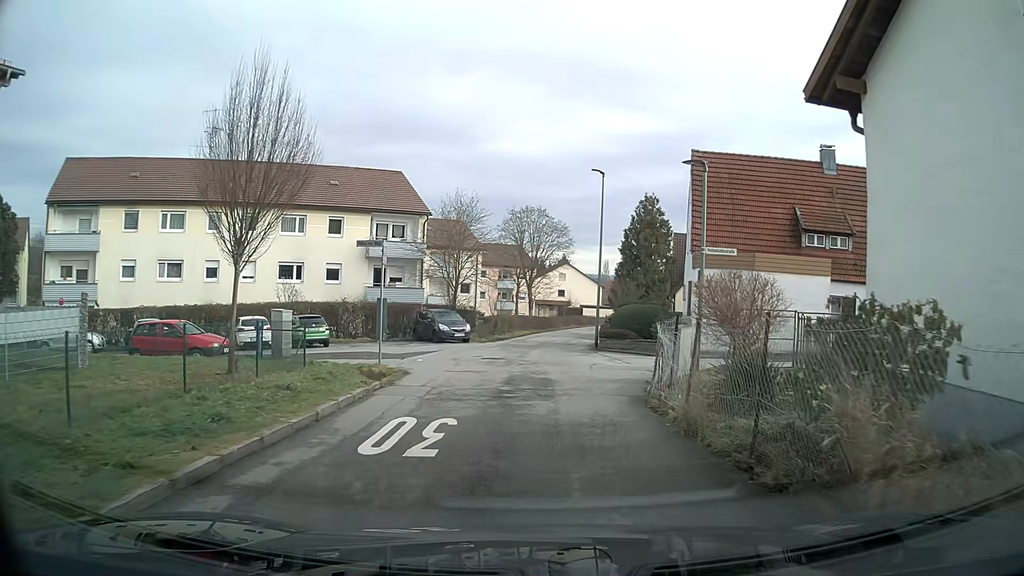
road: residential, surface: asphalt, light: Day
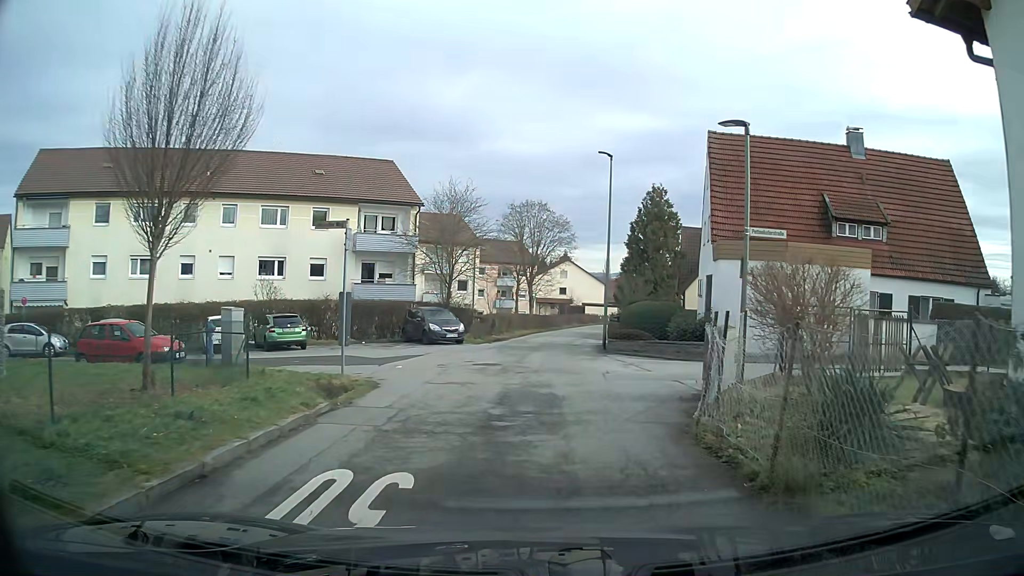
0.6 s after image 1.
(0.0, +3.1) m; 0°
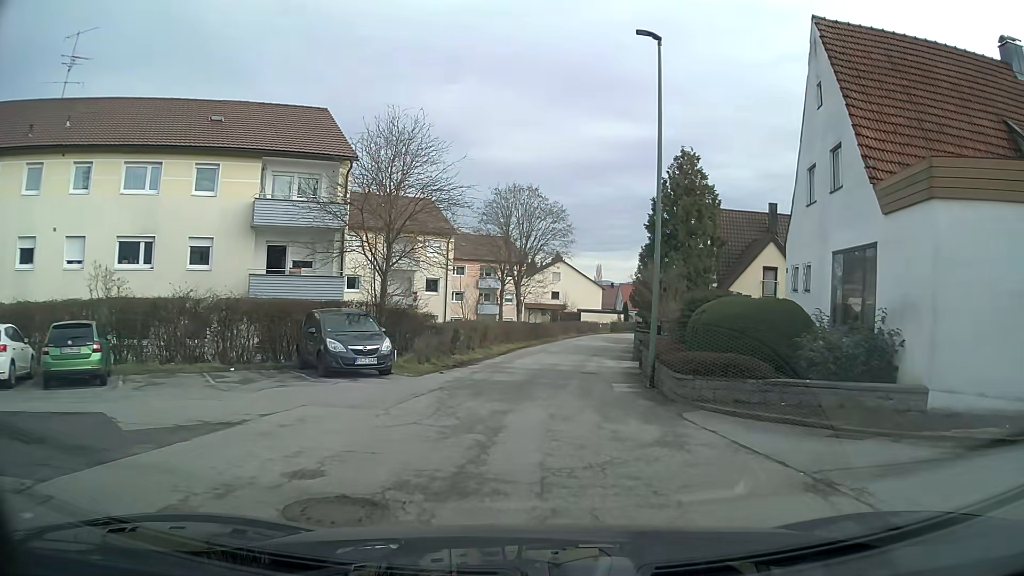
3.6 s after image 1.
(+0.1, +13.3) m; +1°
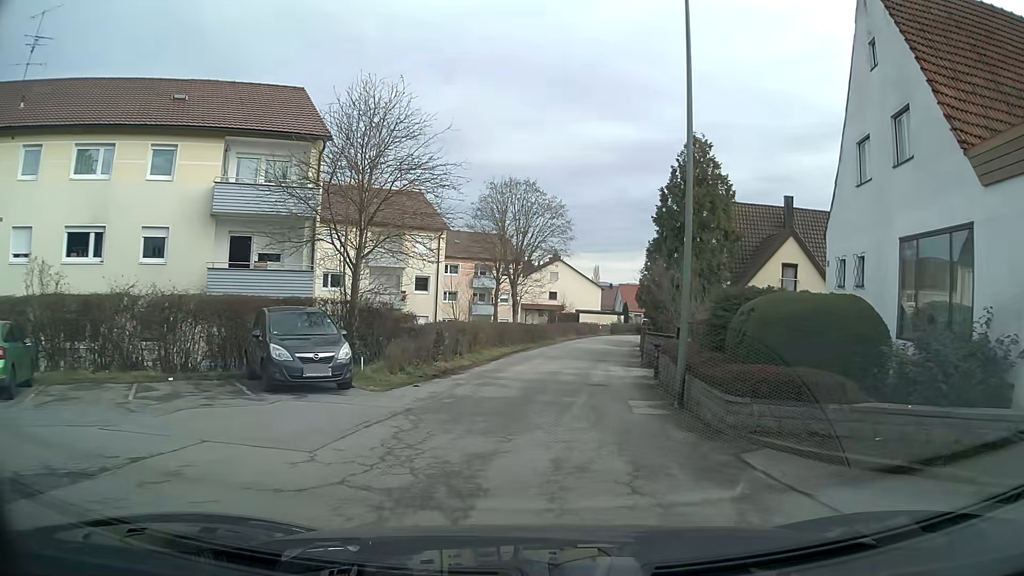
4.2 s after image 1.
(0.0, +3.4) m; +1°
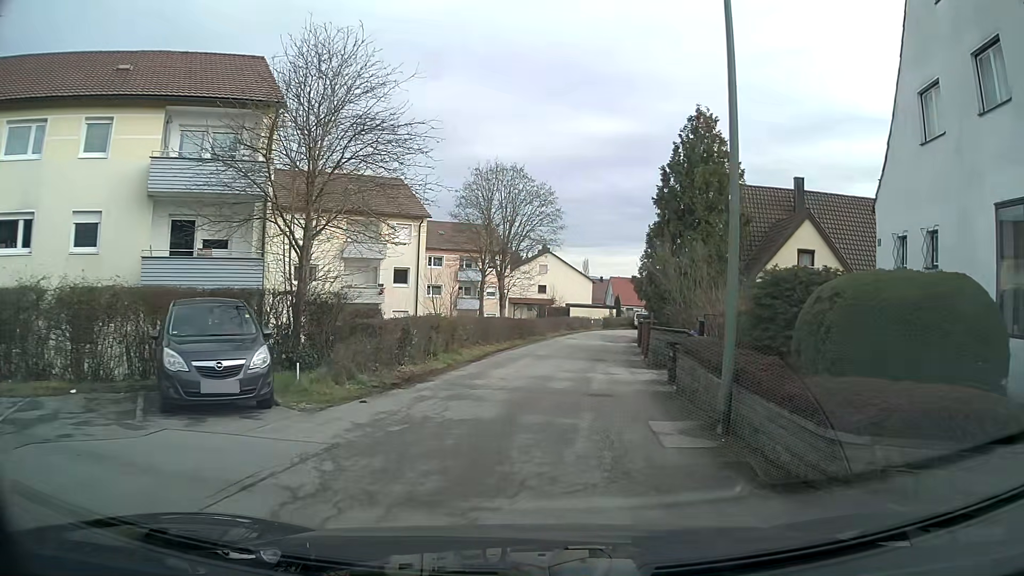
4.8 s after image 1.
(0.0, +3.5) m; +1°
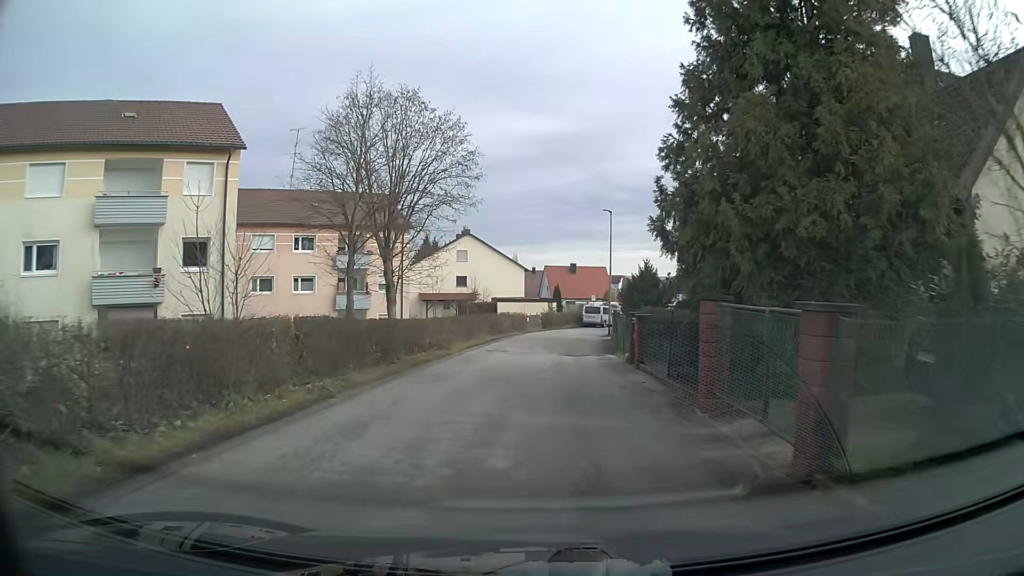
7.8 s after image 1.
(+1.0, +19.9) m; +5°
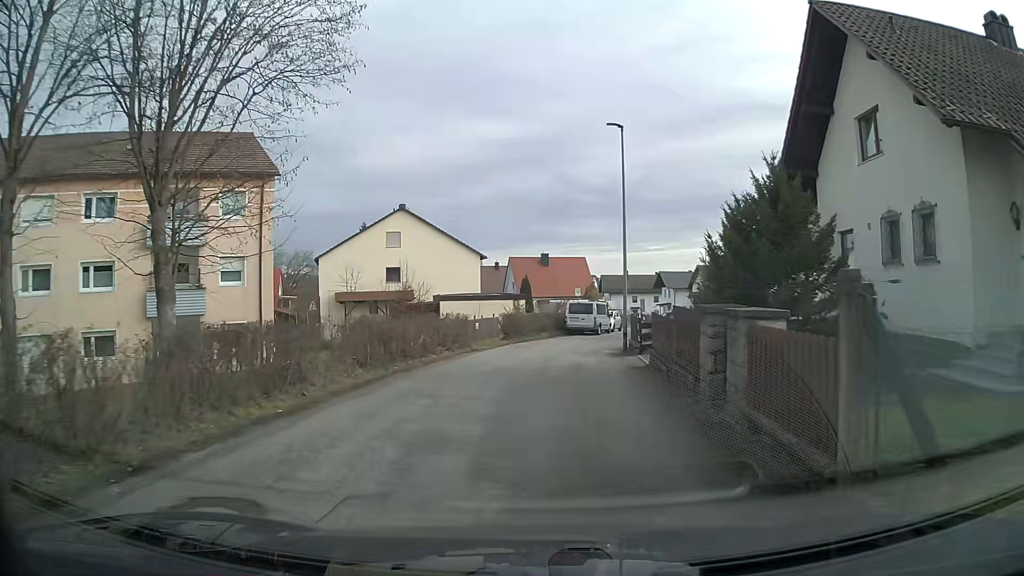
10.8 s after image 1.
(+0.5, +21.1) m; +2°
